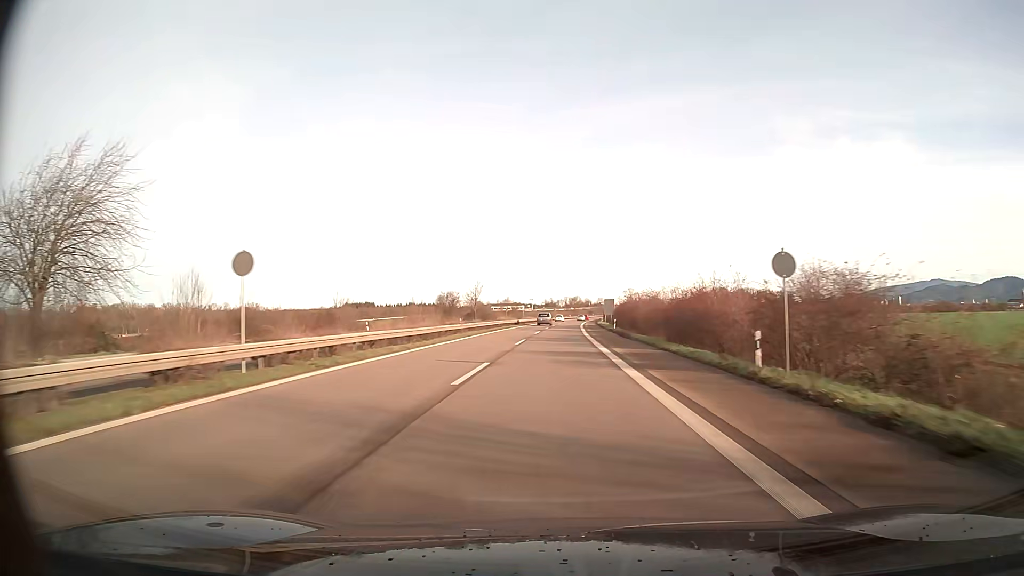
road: trunk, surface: asphalt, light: Day
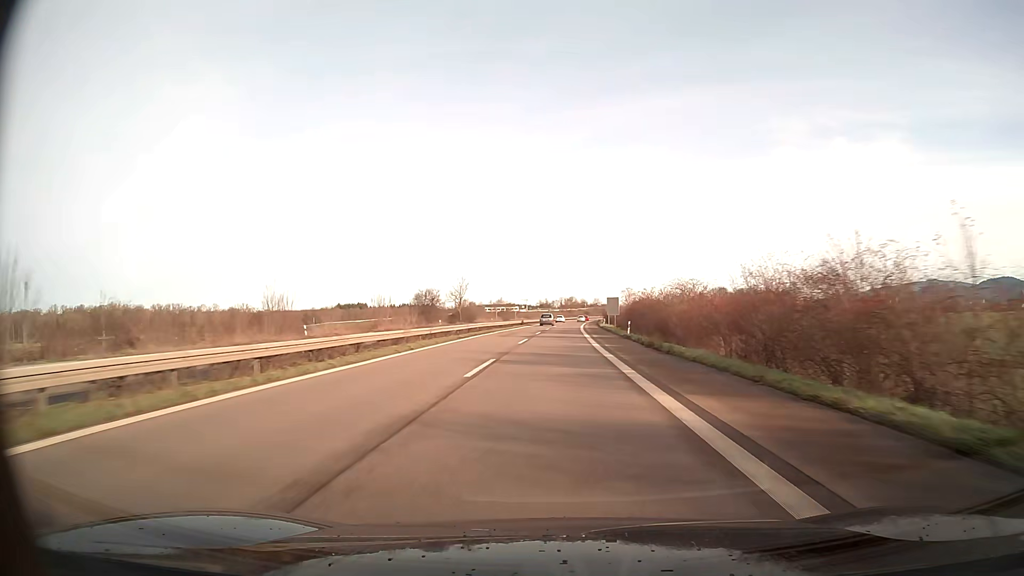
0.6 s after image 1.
(+0.1, +16.3) m; 0°
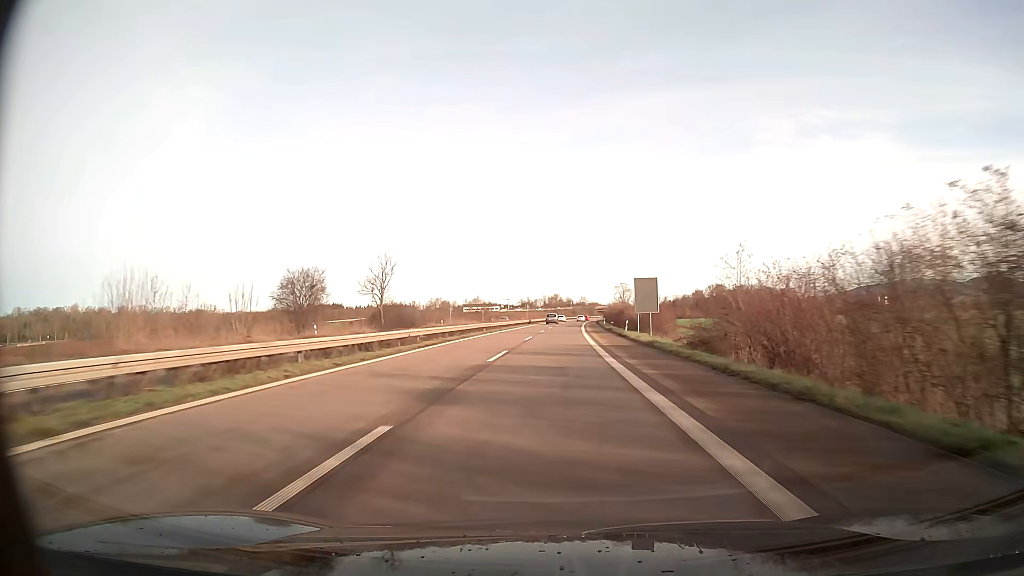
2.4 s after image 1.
(+0.6, +48.9) m; +1°
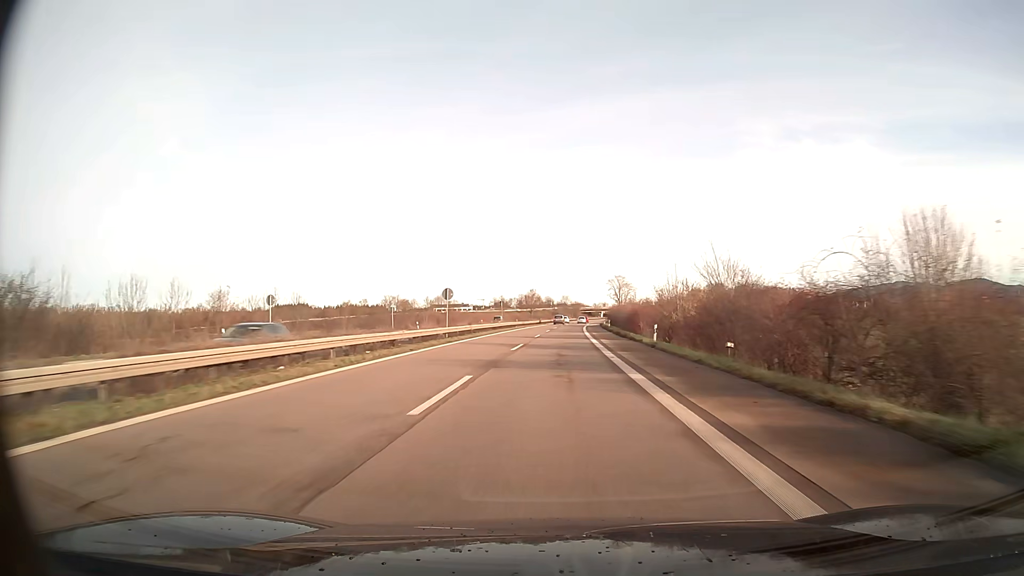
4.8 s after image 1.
(+0.9, +65.7) m; +2°
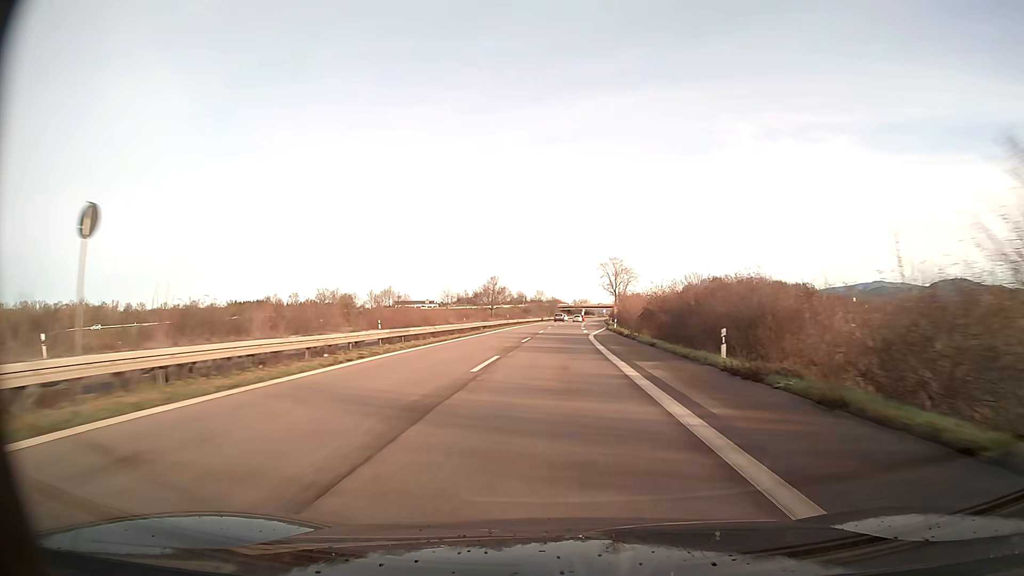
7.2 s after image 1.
(+1.2, +66.0) m; +2°
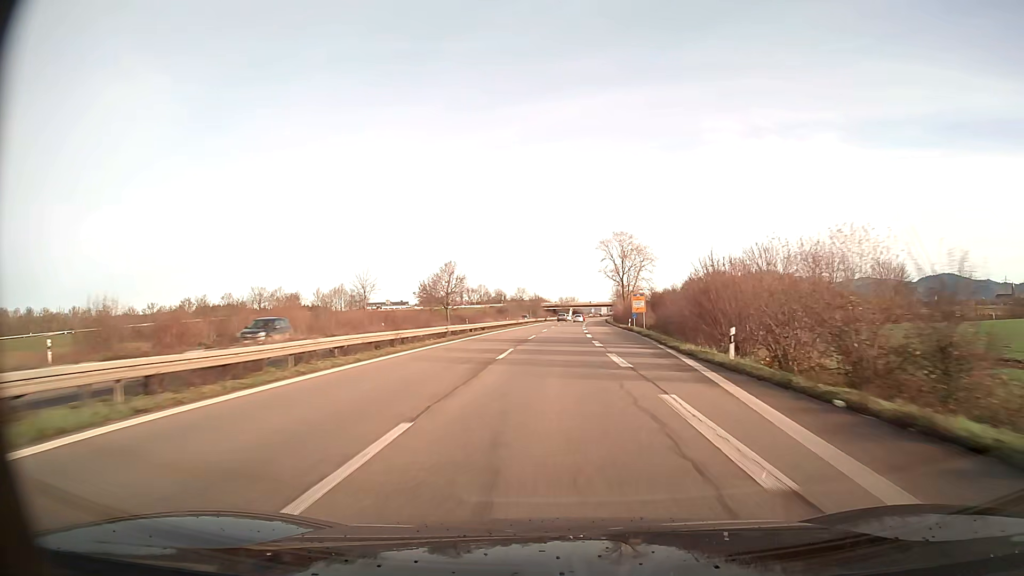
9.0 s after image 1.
(+0.6, +49.7) m; +1°
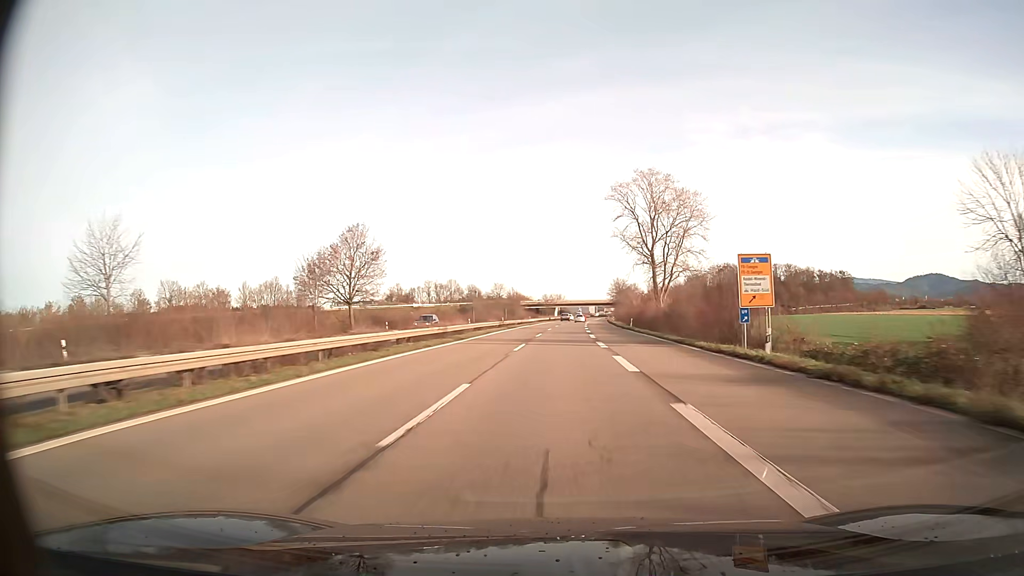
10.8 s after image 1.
(+0.6, +49.8) m; +1°
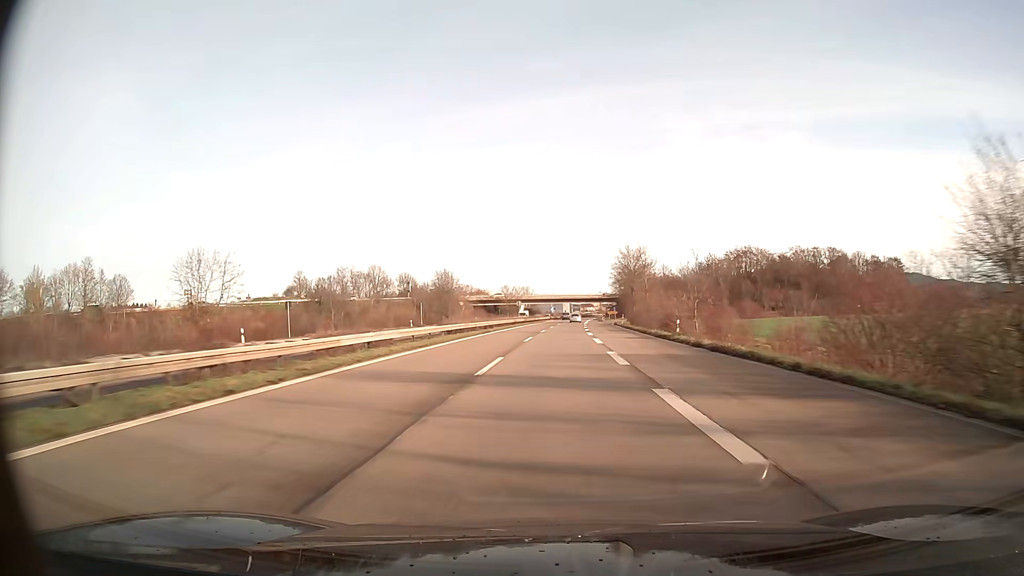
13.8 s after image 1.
(+1.8, +83.0) m; +2°
